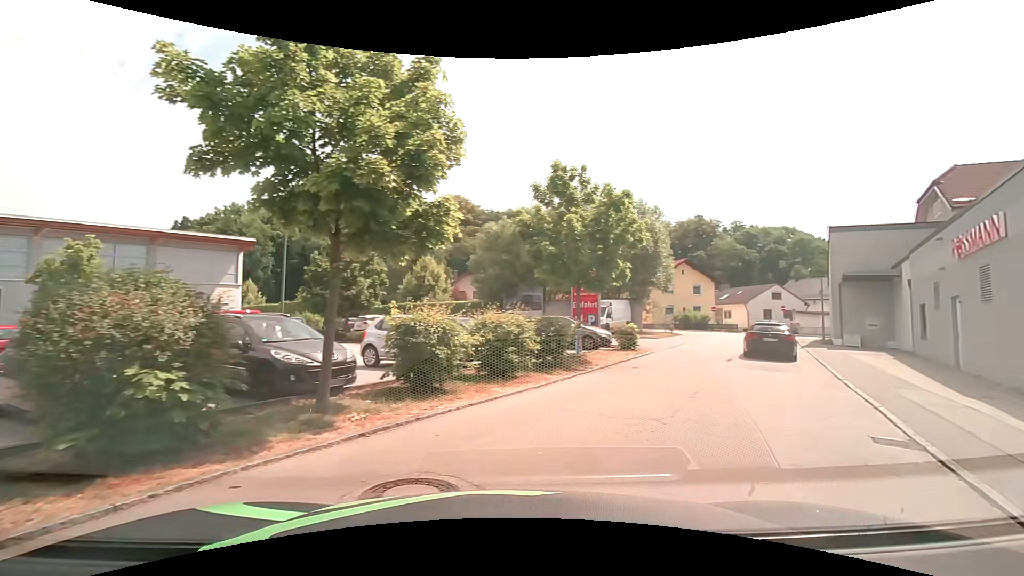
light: Day
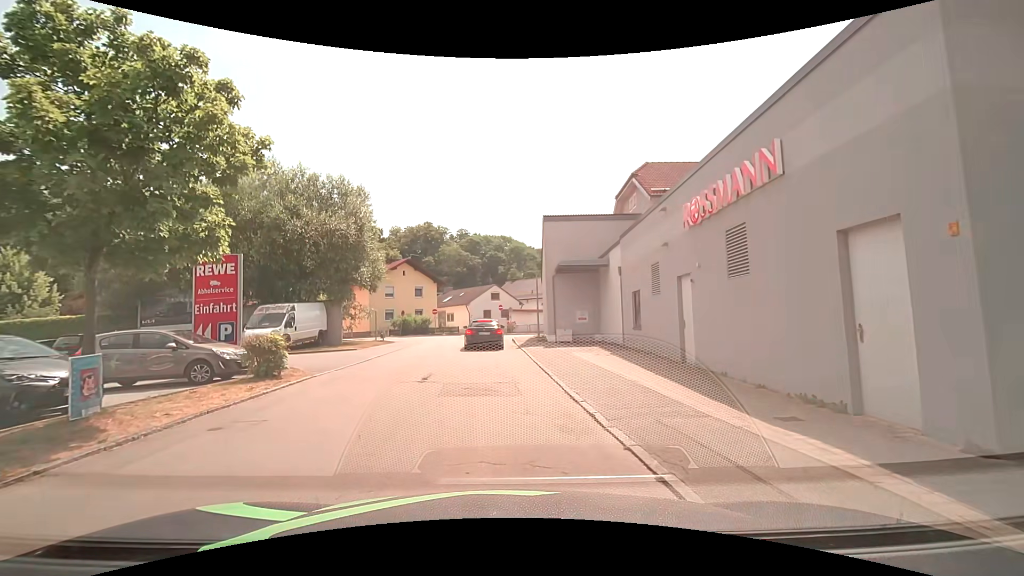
(+2.8, +7.4) m; +27°
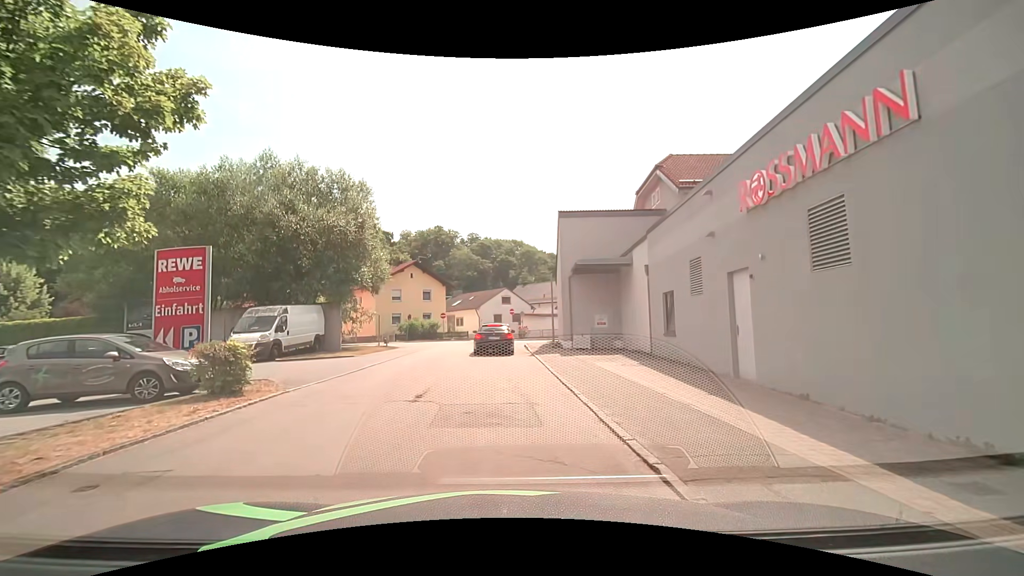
(0.0, +2.4) m; 0°
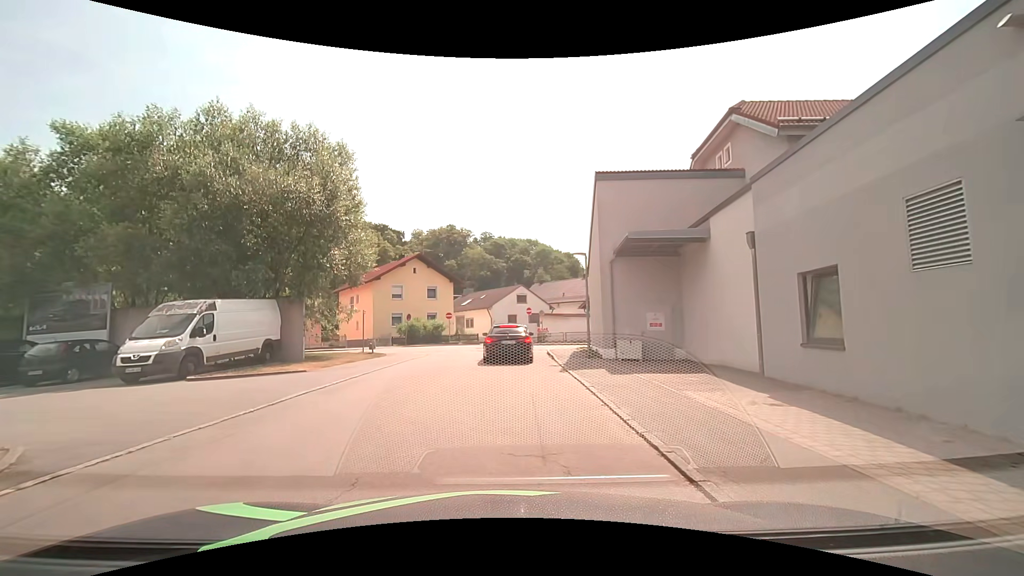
(-0.1, +7.2) m; -1°
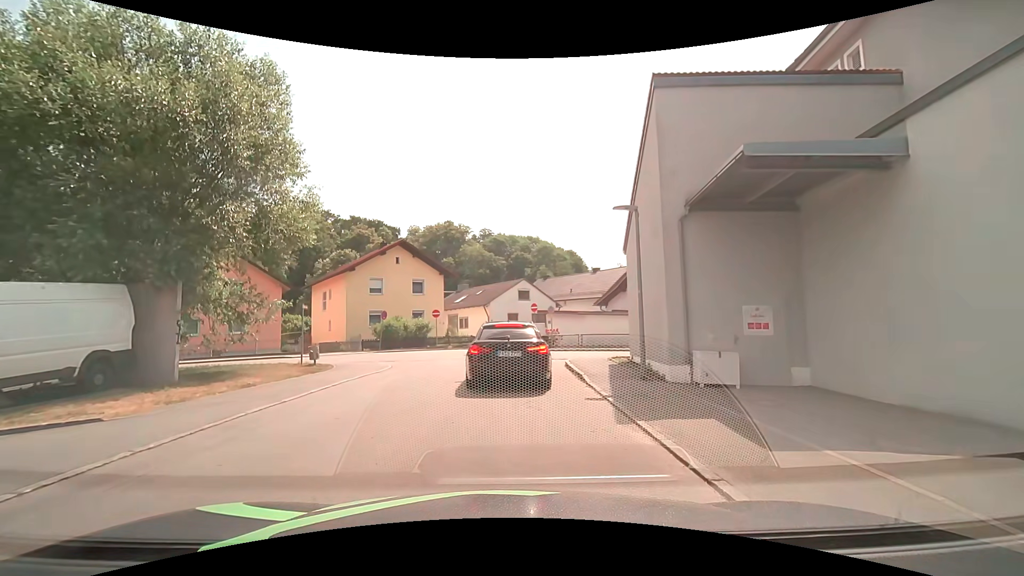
(-0.1, +7.8) m; -2°
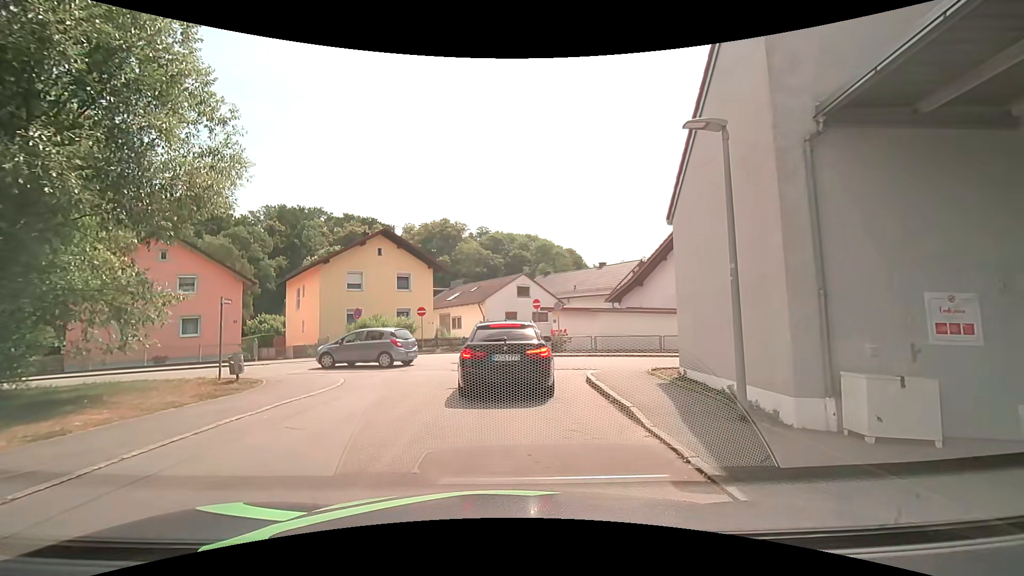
(+0.1, +5.0) m; 0°
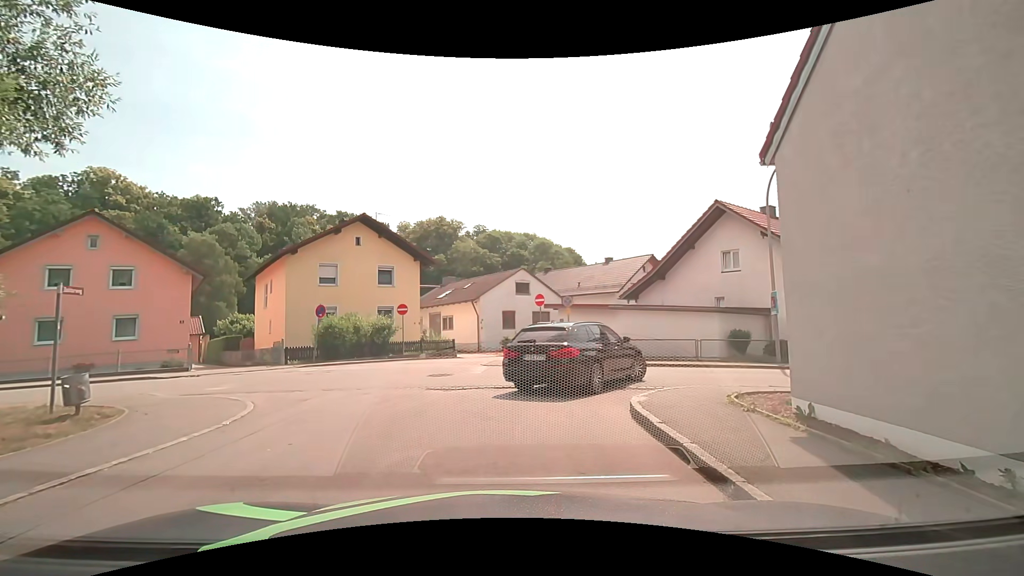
(+0.1, +4.8) m; +2°
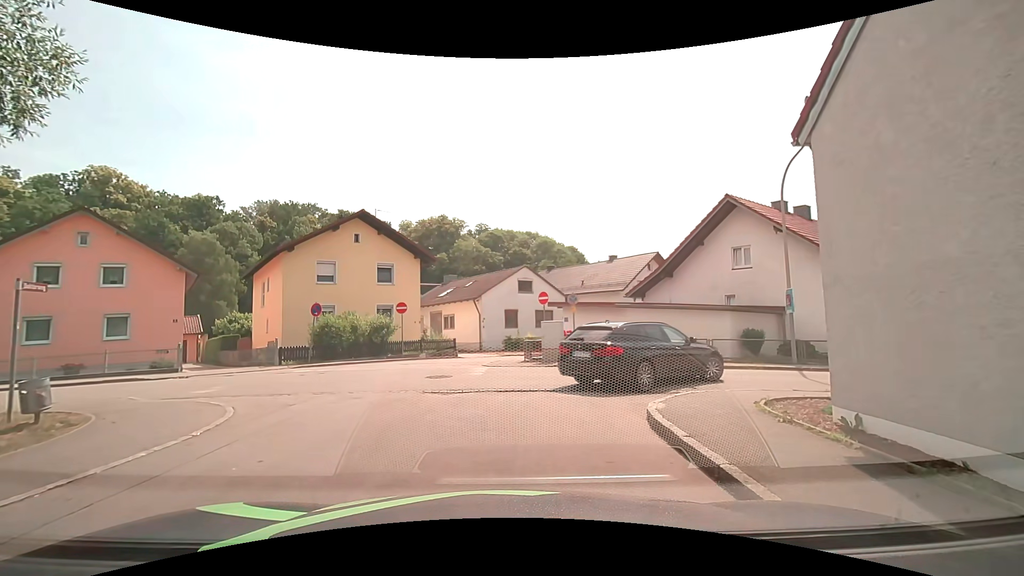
(0.0, +0.8) m; 0°
